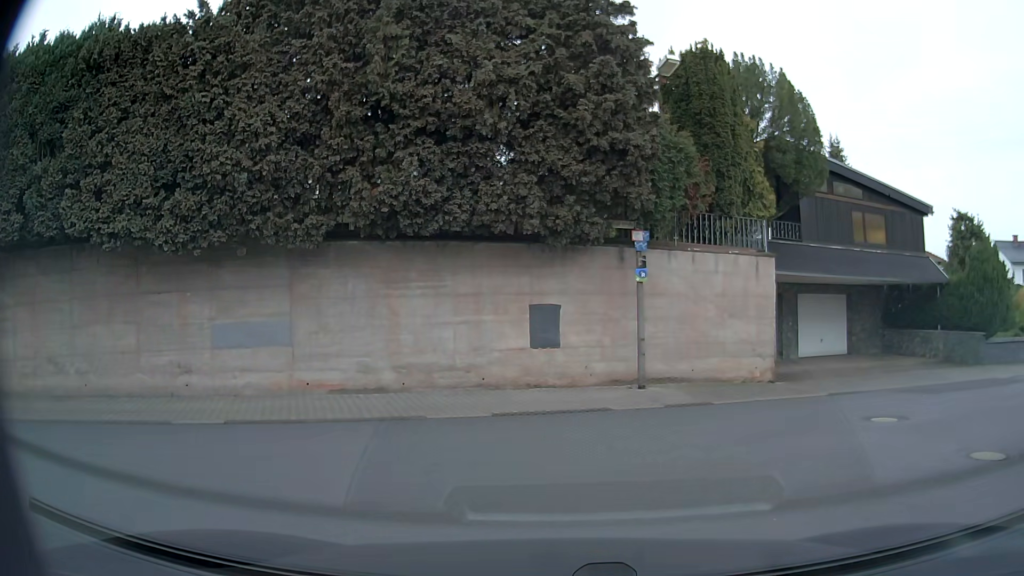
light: Day
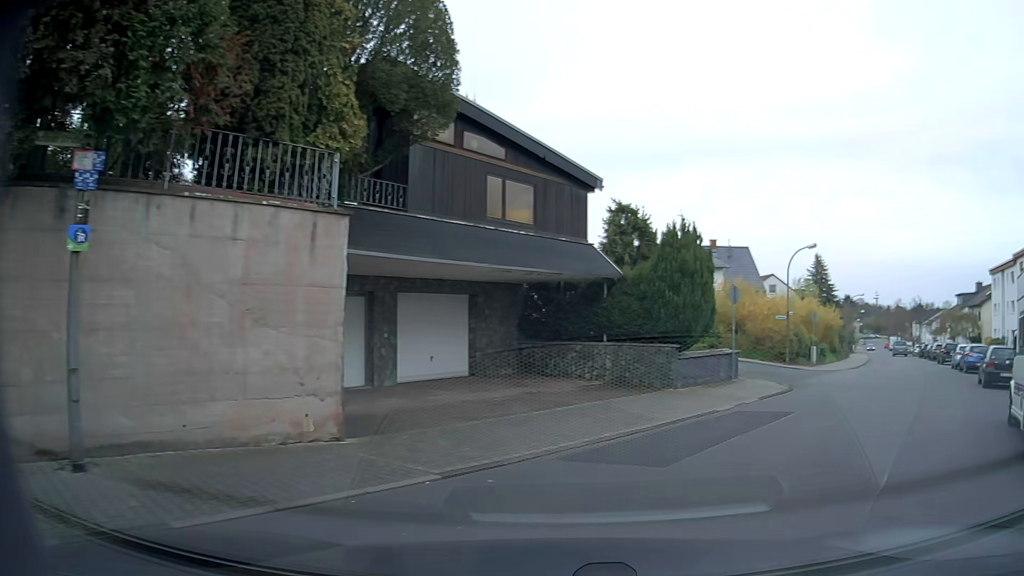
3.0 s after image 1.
(+2.1, +7.2) m; +32°
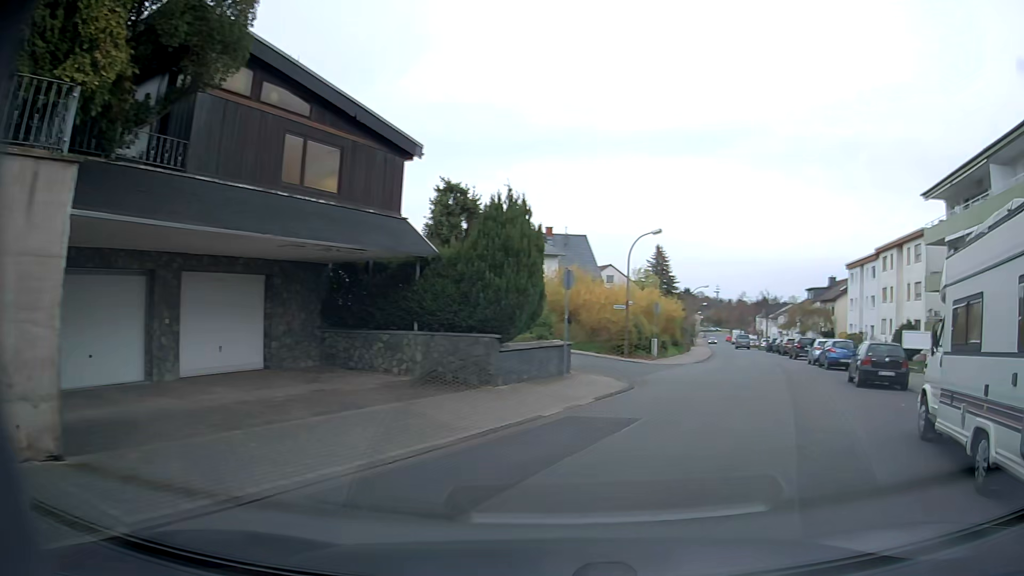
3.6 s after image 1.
(+0.4, +2.6) m; +14°
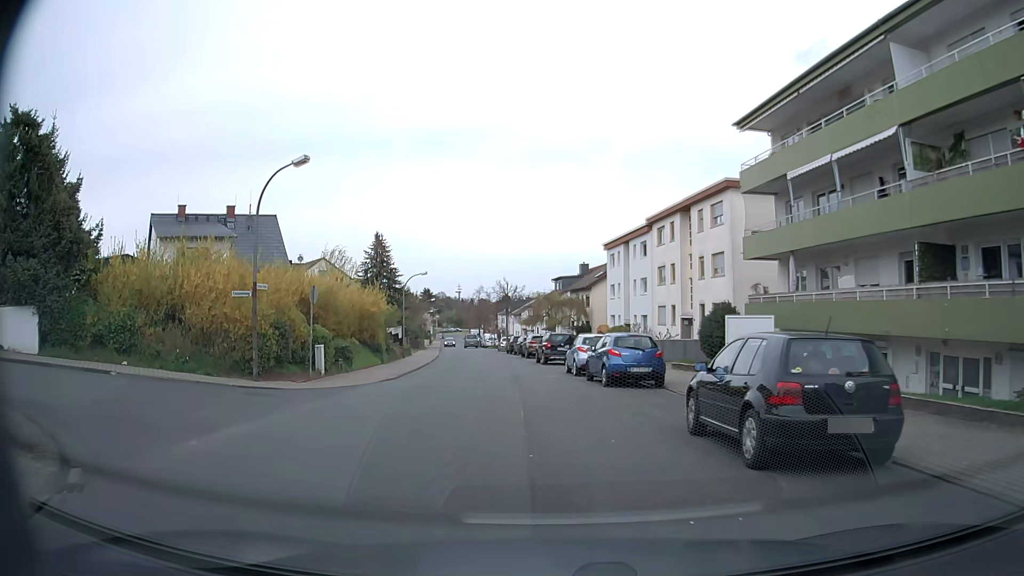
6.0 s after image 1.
(+4.8, +13.5) m; +24°
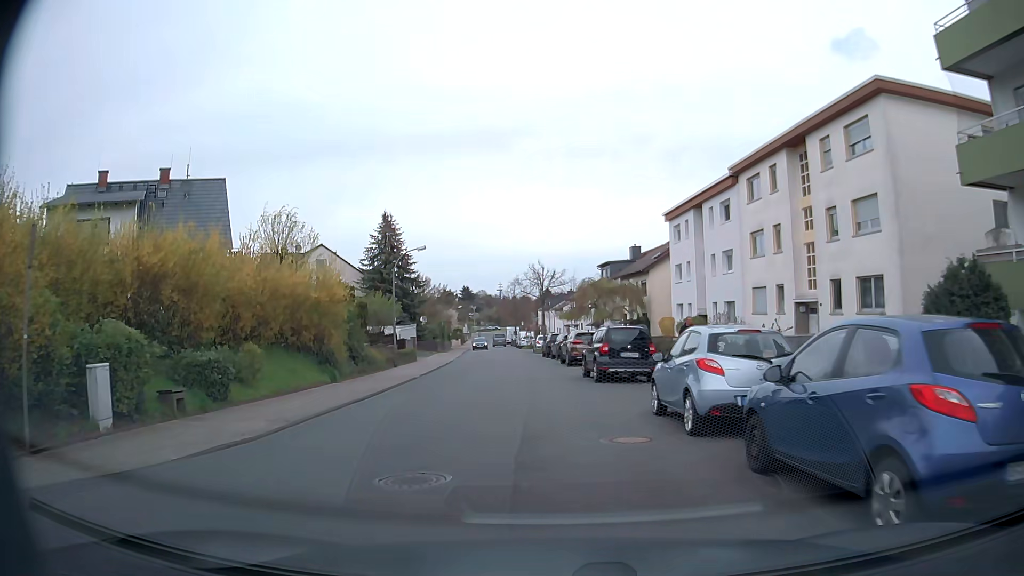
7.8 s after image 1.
(-0.3, +14.5) m; -3°
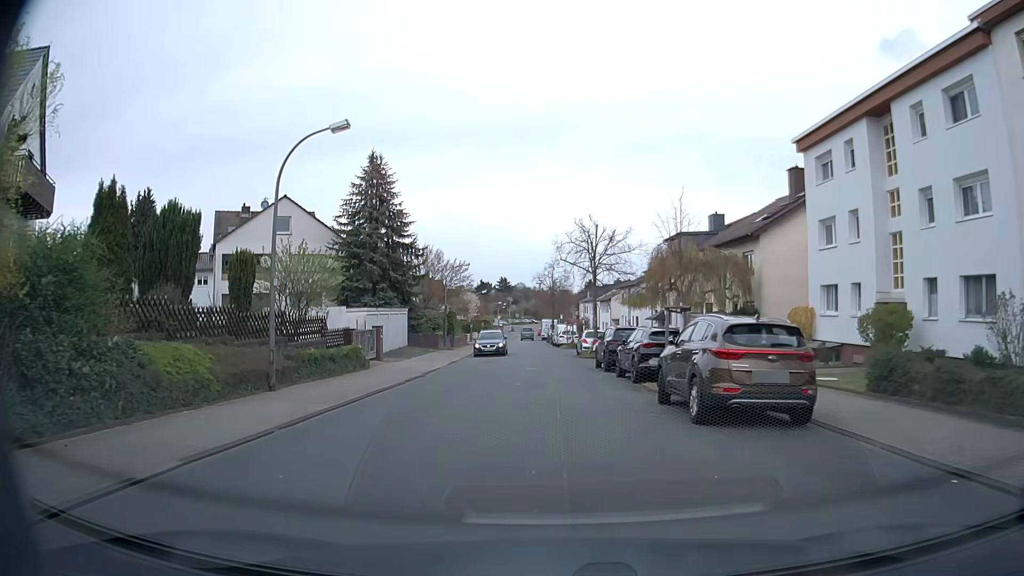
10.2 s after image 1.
(-0.9, +20.2) m; -3°
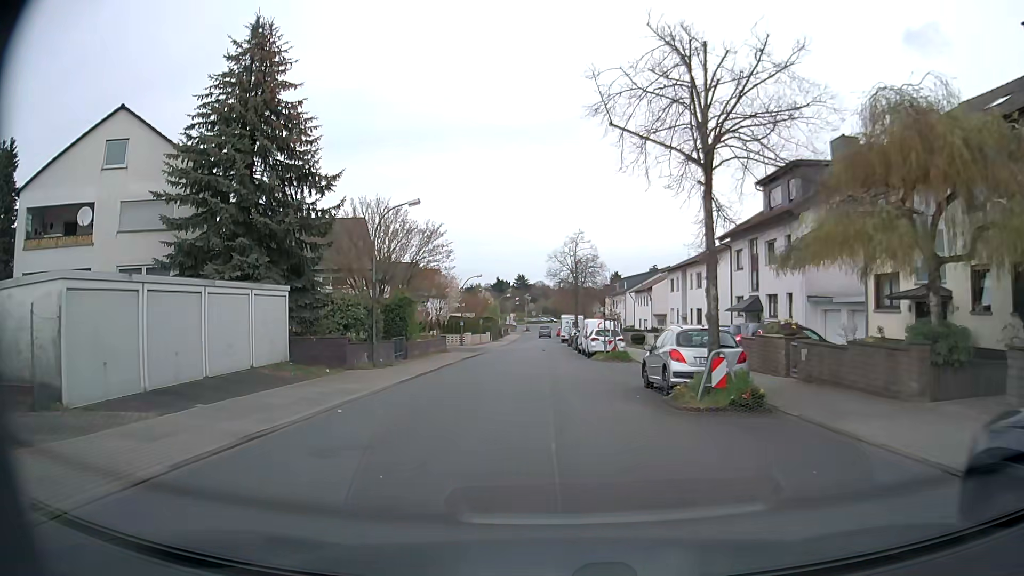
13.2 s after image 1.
(-0.3, +23.4) m; -1°
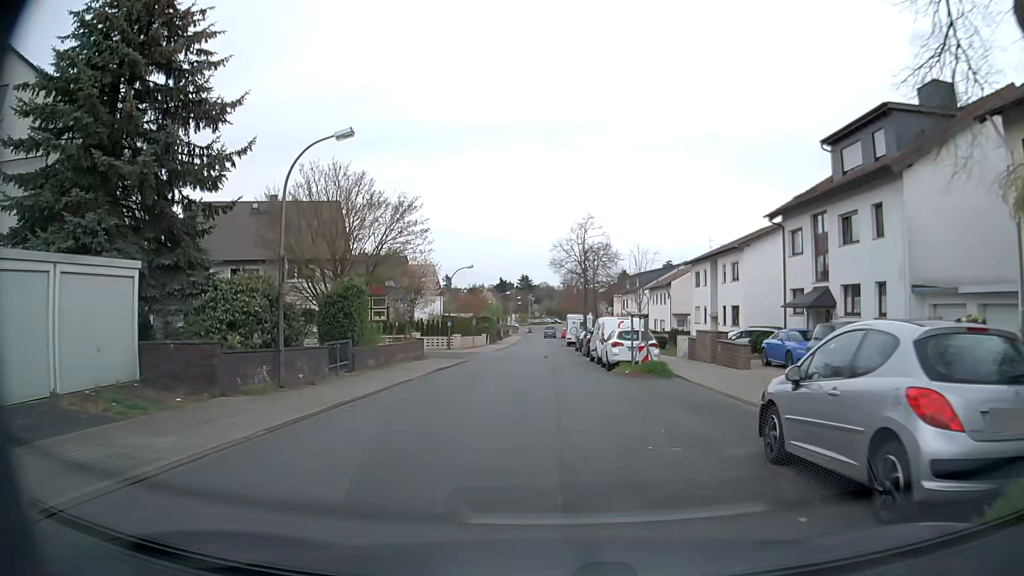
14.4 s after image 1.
(-0.1, +9.3) m; -1°
